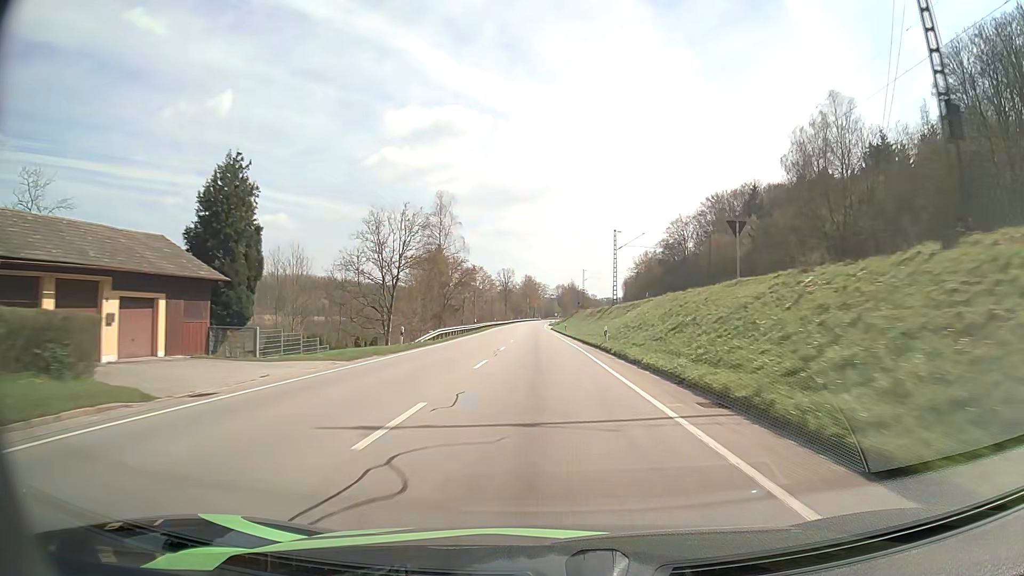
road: primary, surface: asphalt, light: Day
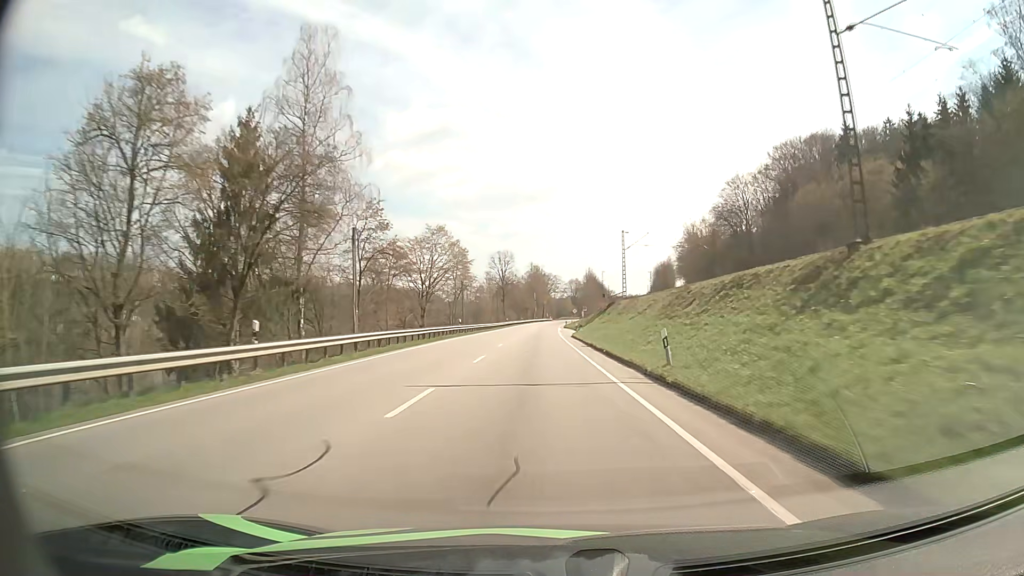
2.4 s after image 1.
(-0.6, +59.1) m; -1°
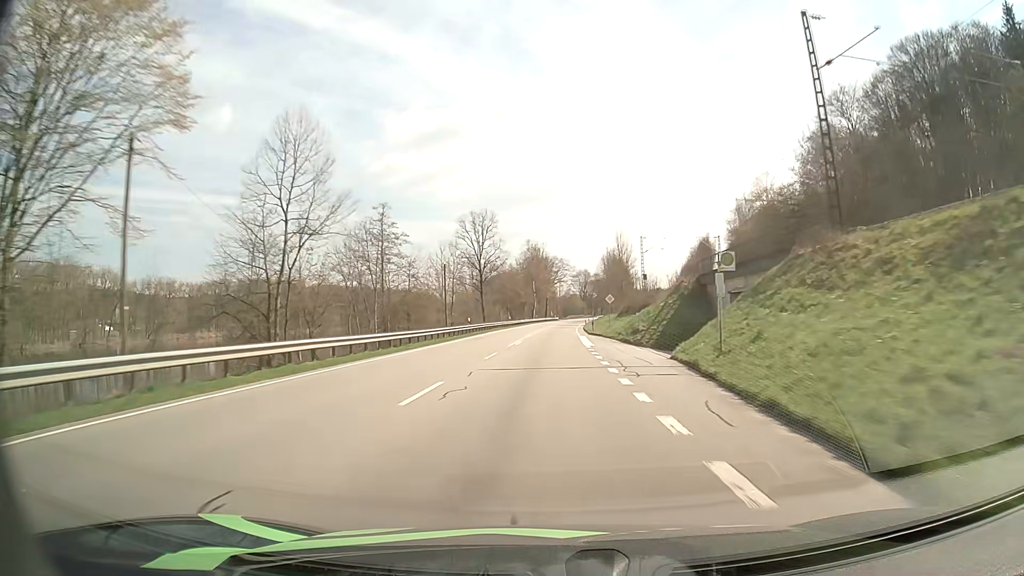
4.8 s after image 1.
(-0.2, +60.2) m; 0°
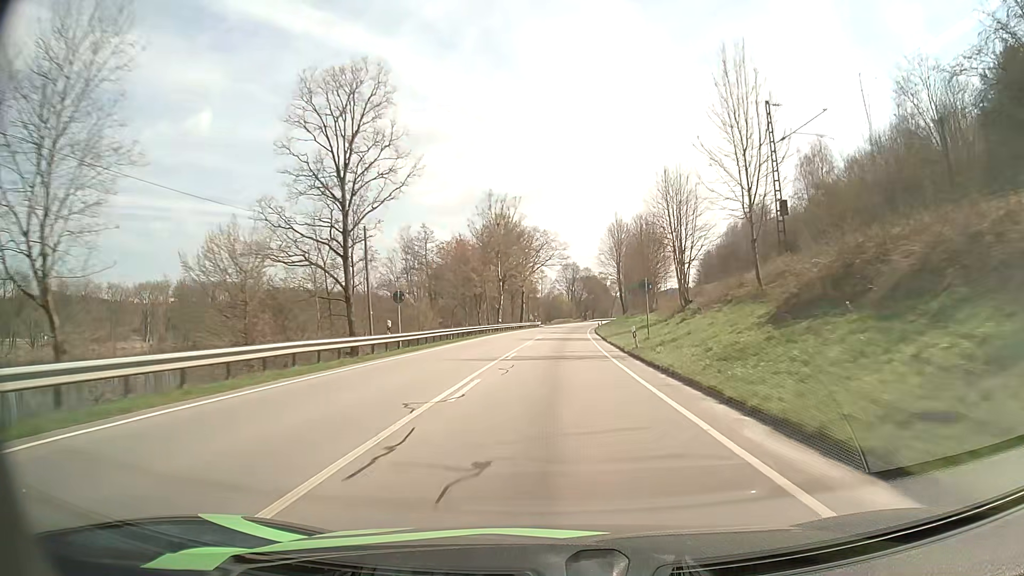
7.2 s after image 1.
(+0.7, +60.9) m; +2°
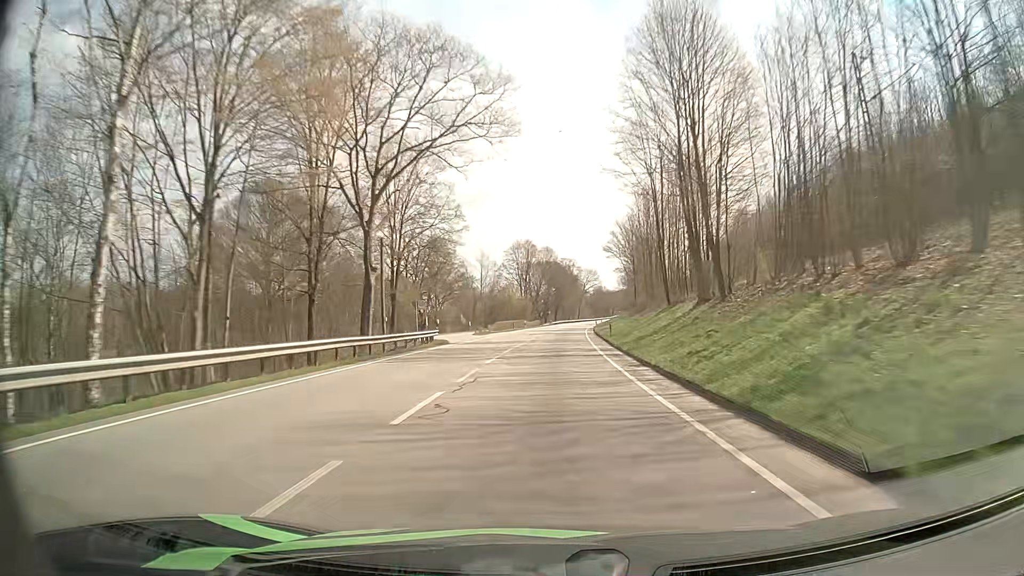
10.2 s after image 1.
(+2.4, +75.8) m; +4°
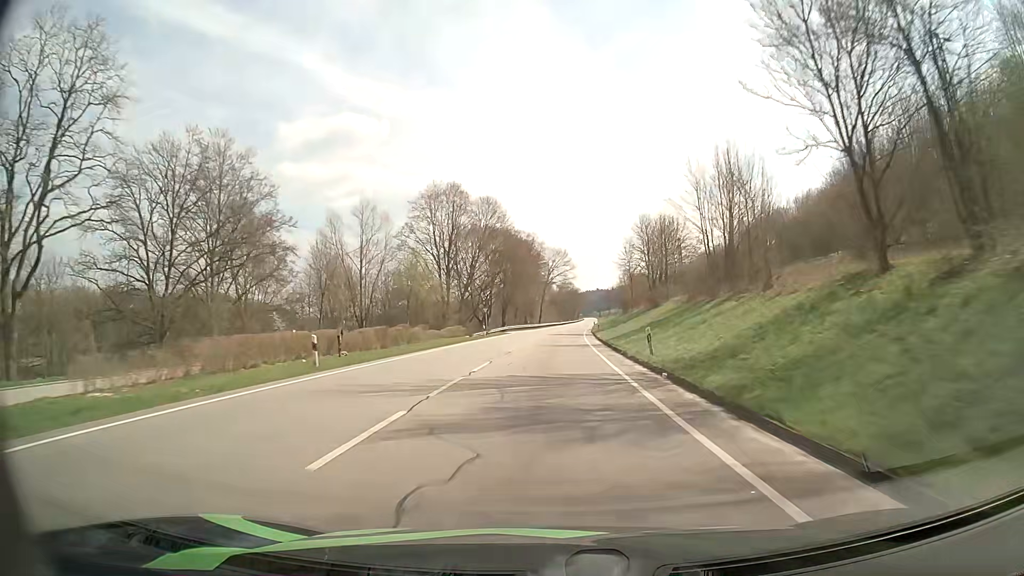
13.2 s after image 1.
(+2.7, +76.1) m; +4°
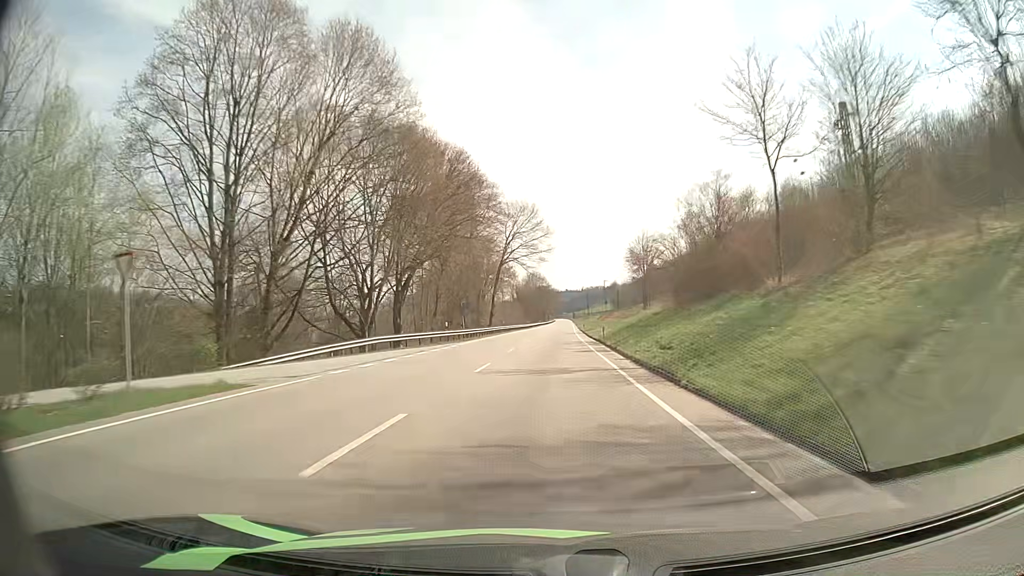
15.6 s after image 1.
(+1.5, +61.6) m; +3°
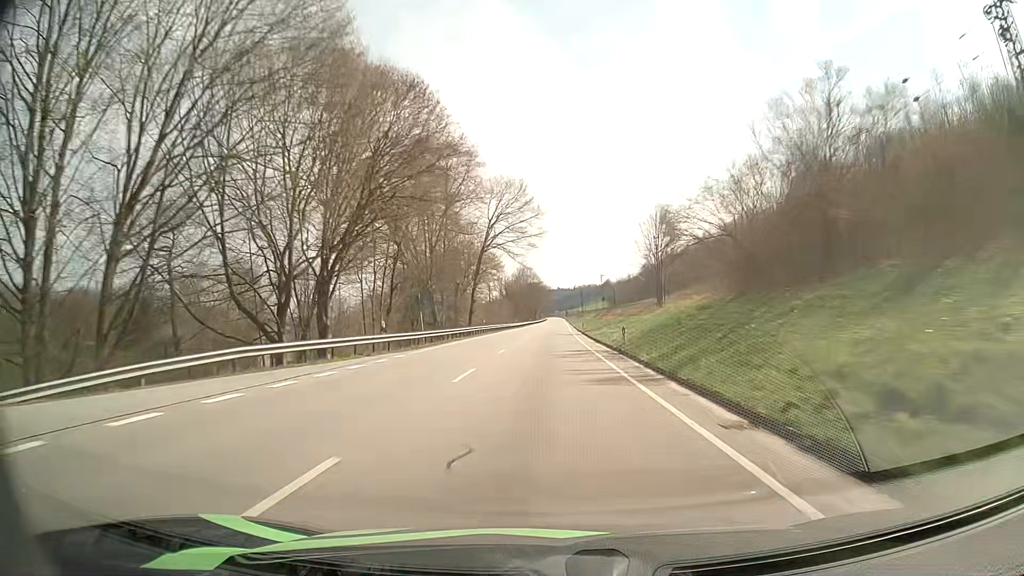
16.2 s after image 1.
(+0.1, +15.5) m; +1°
(0, +10) (0, +20) (0, +30) (0, +40) (0, +50) (+1, +60) (+1, +70) (+1, +80) (+1, +90) (+1, +100) m
